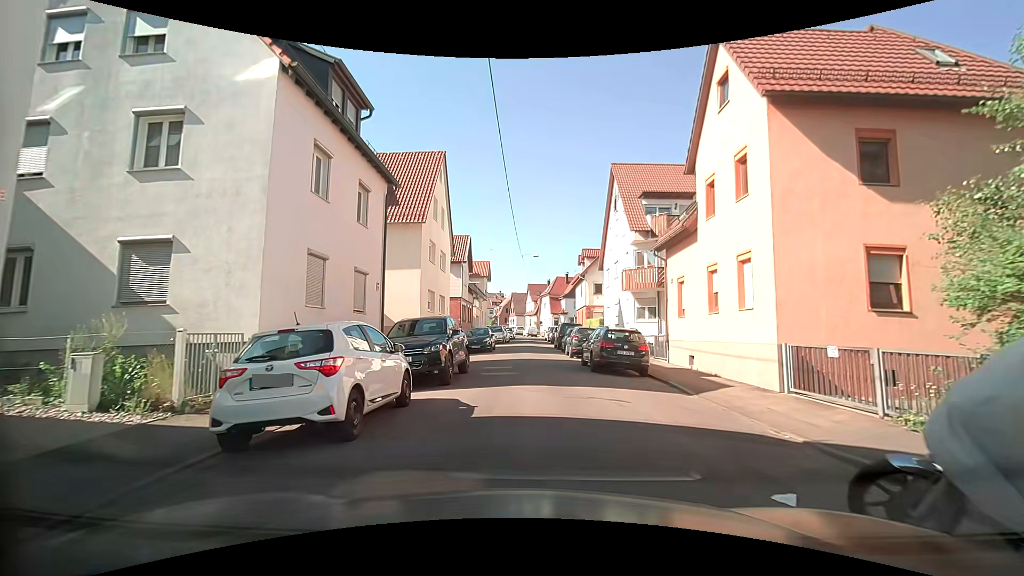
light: Day
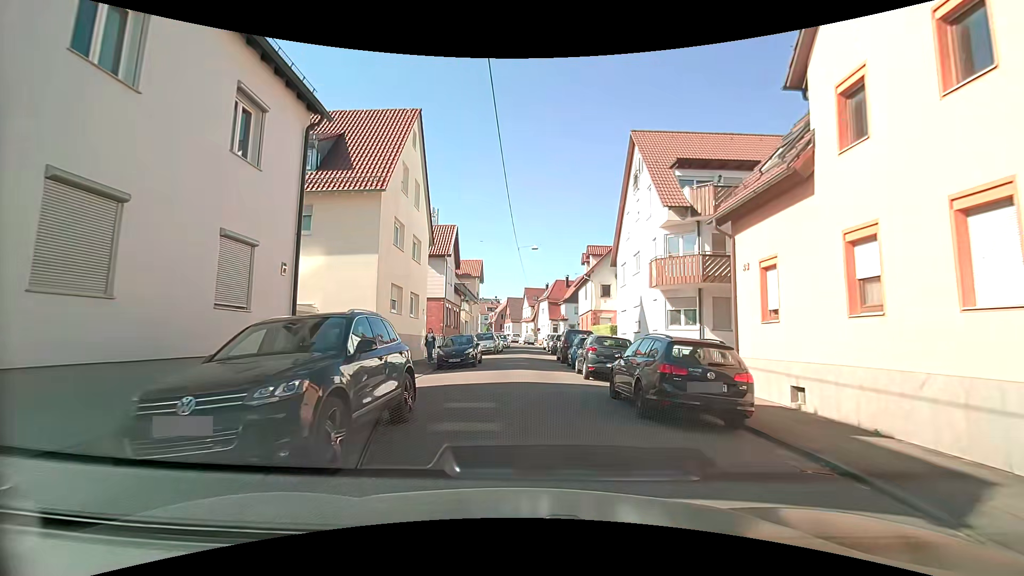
(+0.1, +7.1) m; +1°
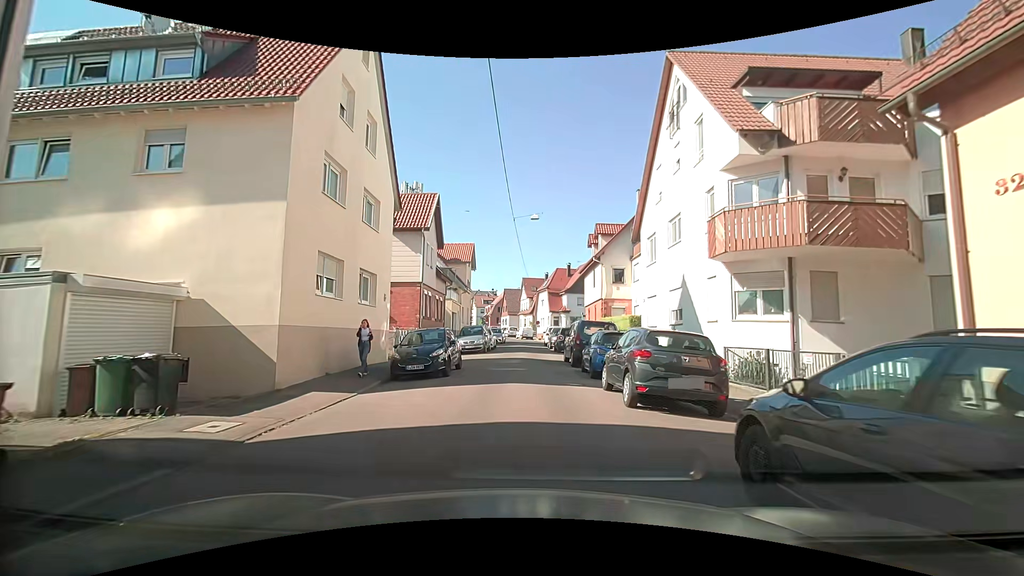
(-0.1, +7.1) m; -1°
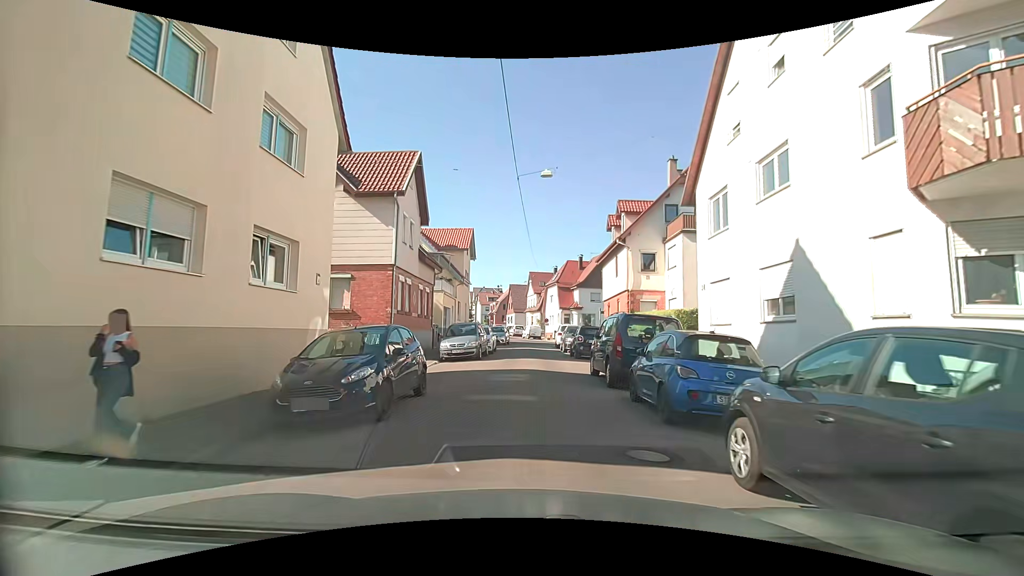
(0.0, +7.1) m; -1°
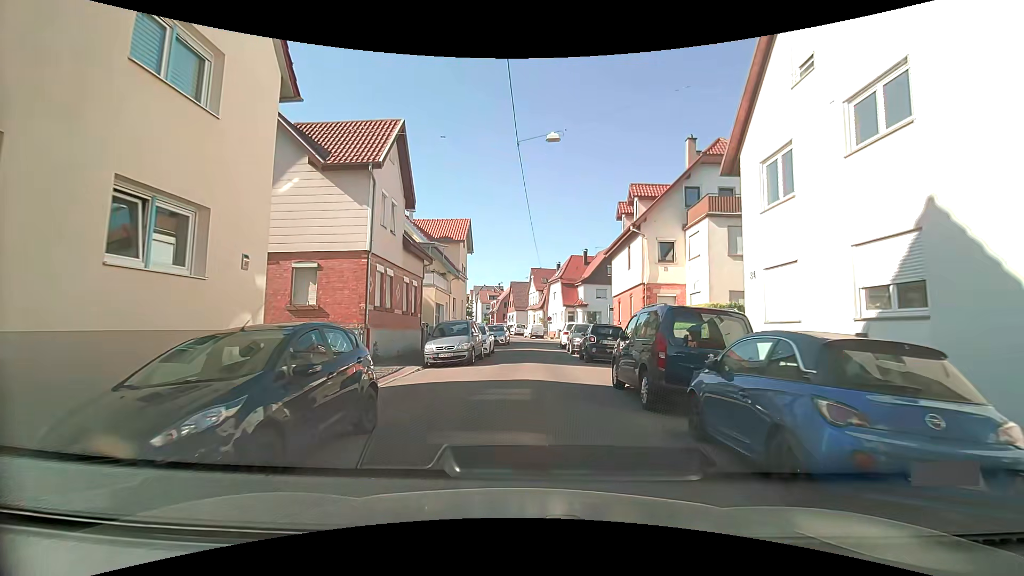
(0.0, +3.5) m; 0°
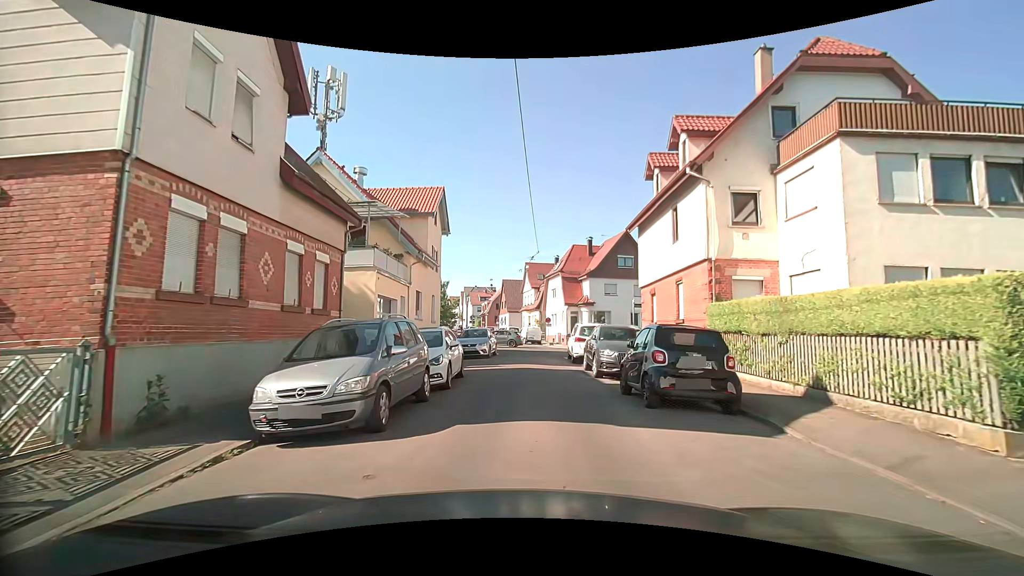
(+0.1, +10.4) m; +3°
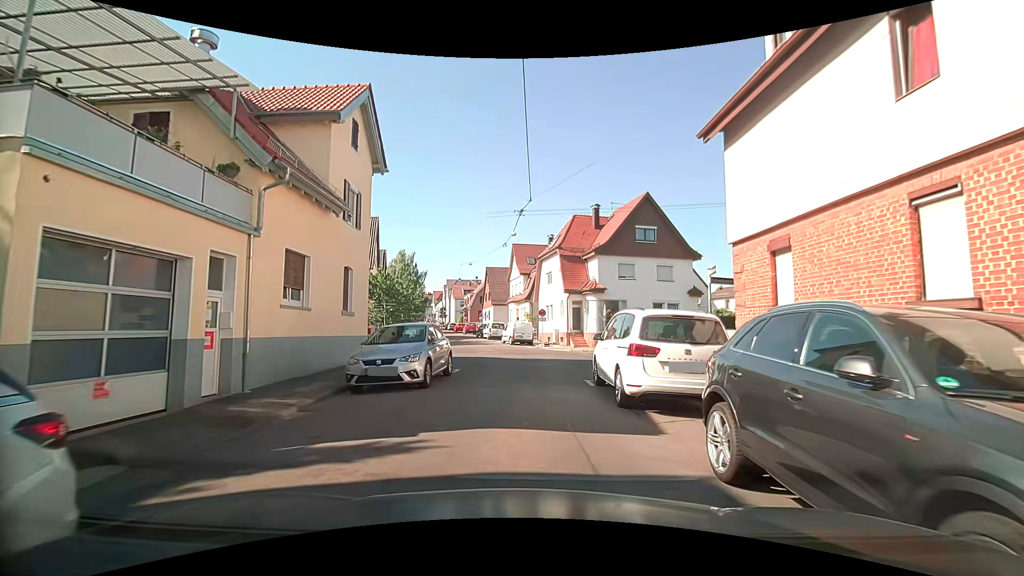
(-0.3, +12.6) m; 0°
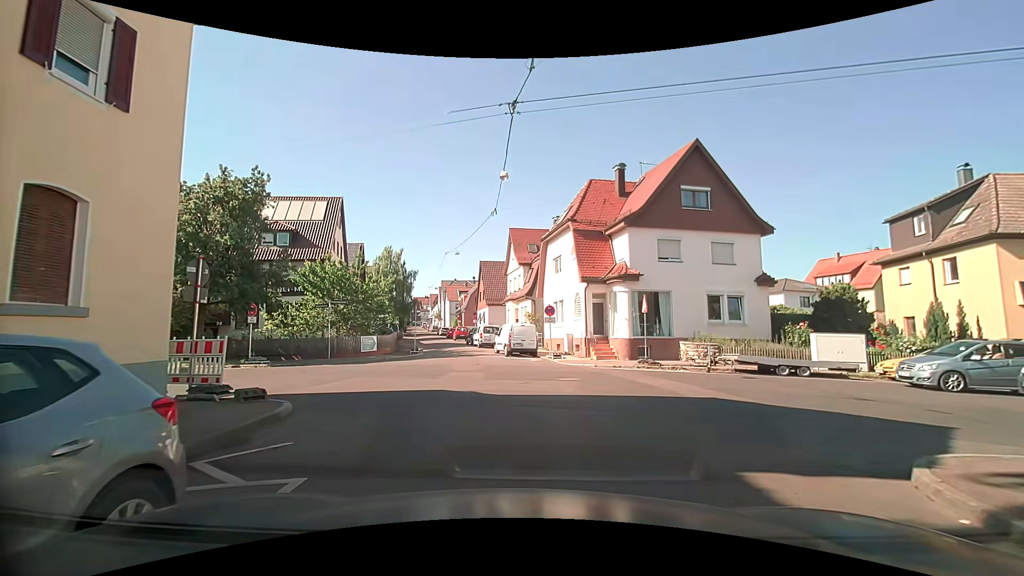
(0.0, +10.7) m; -1°
